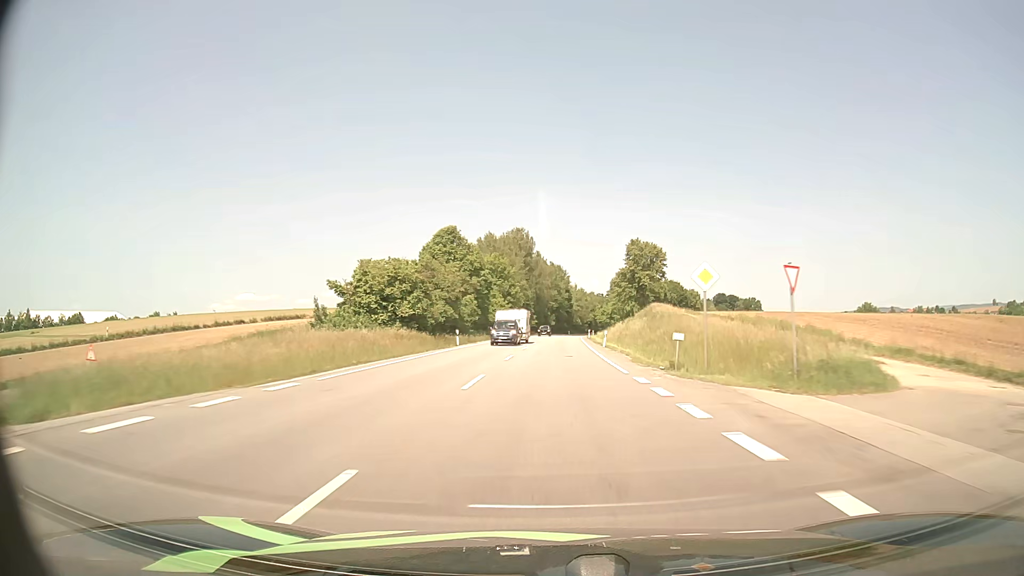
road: primary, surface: asphalt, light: Day
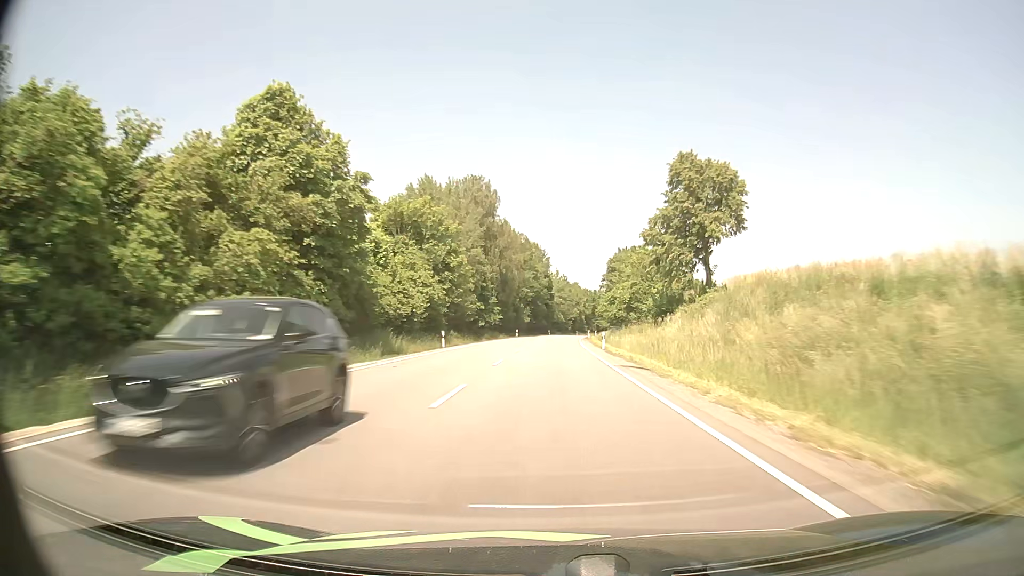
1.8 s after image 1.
(+0.7, +51.2) m; +2°
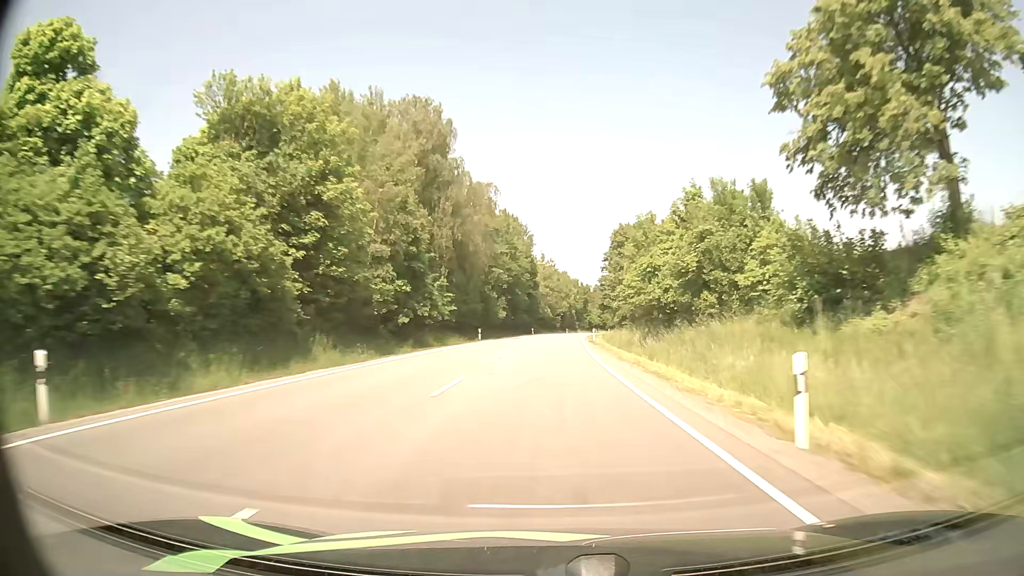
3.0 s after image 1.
(+0.4, +34.4) m; +1°
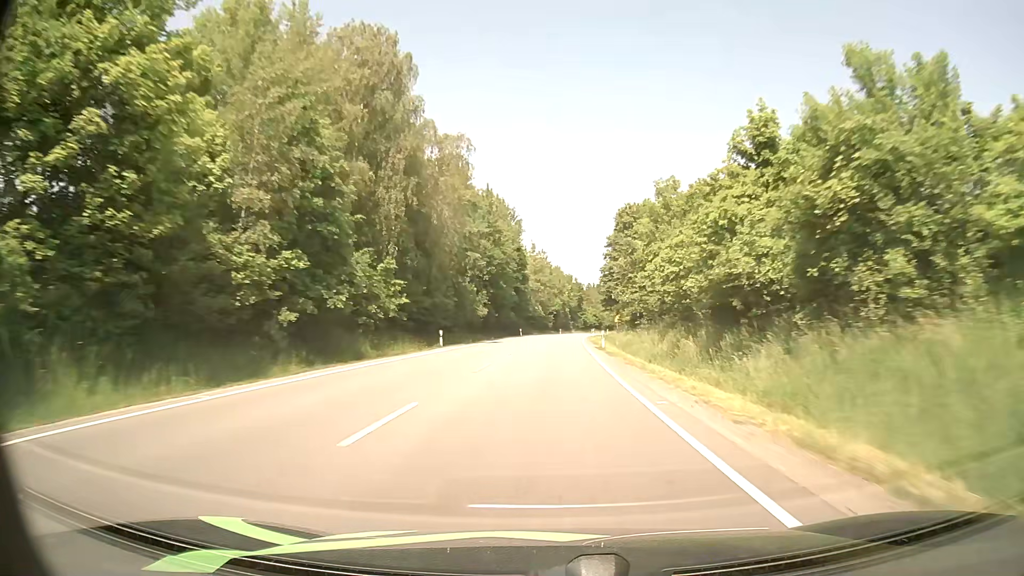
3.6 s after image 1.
(+0.1, +17.2) m; +1°
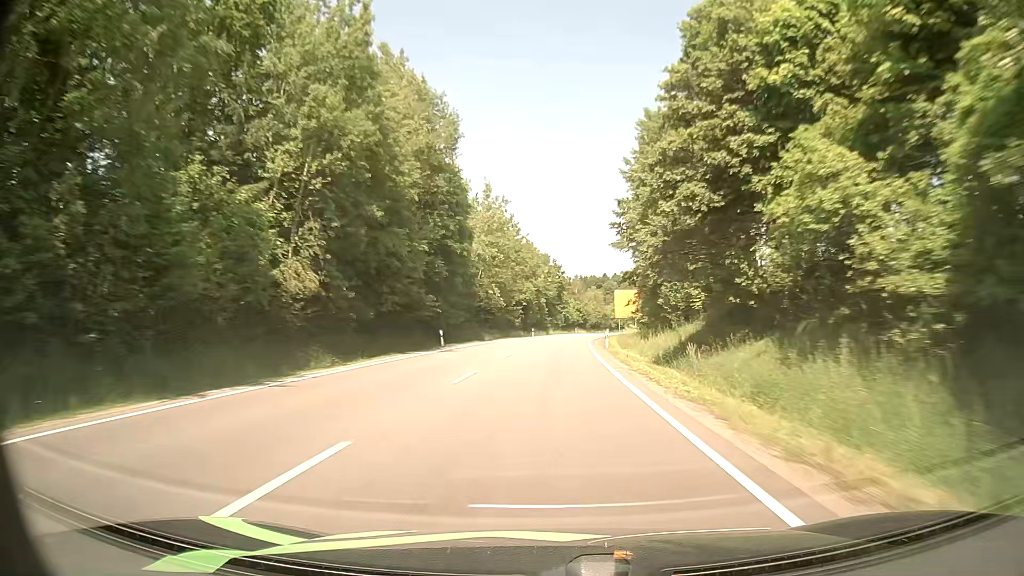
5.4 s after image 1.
(+0.9, +52.1) m; +2°
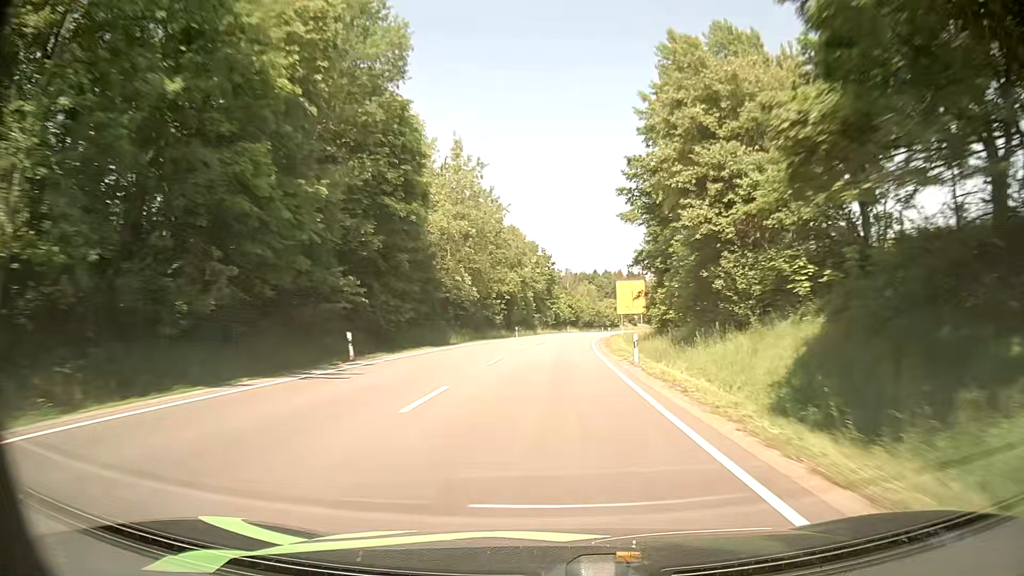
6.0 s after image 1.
(+0.1, +17.4) m; 0°
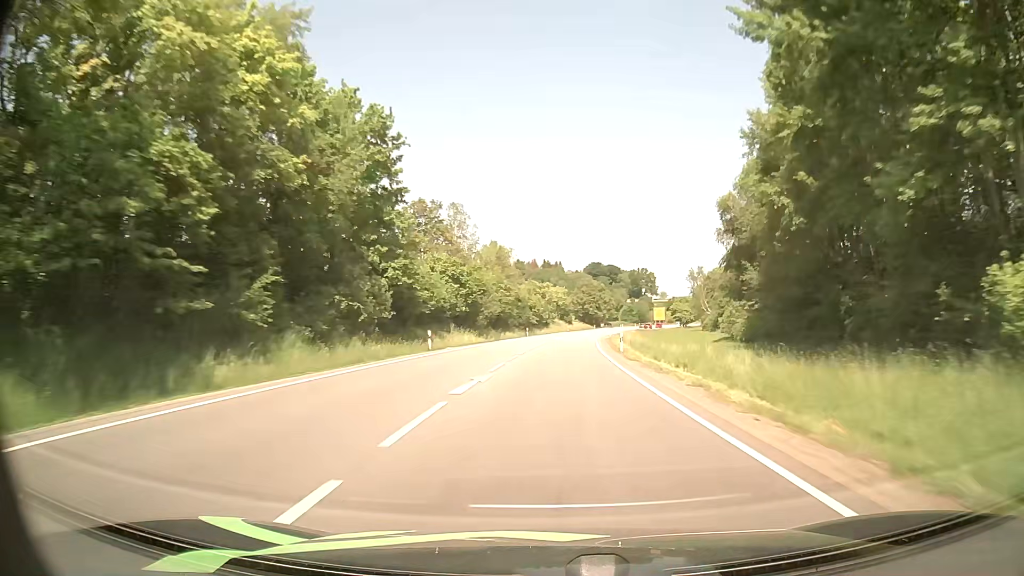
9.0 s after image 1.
(+5.5, +86.7) m; +8°
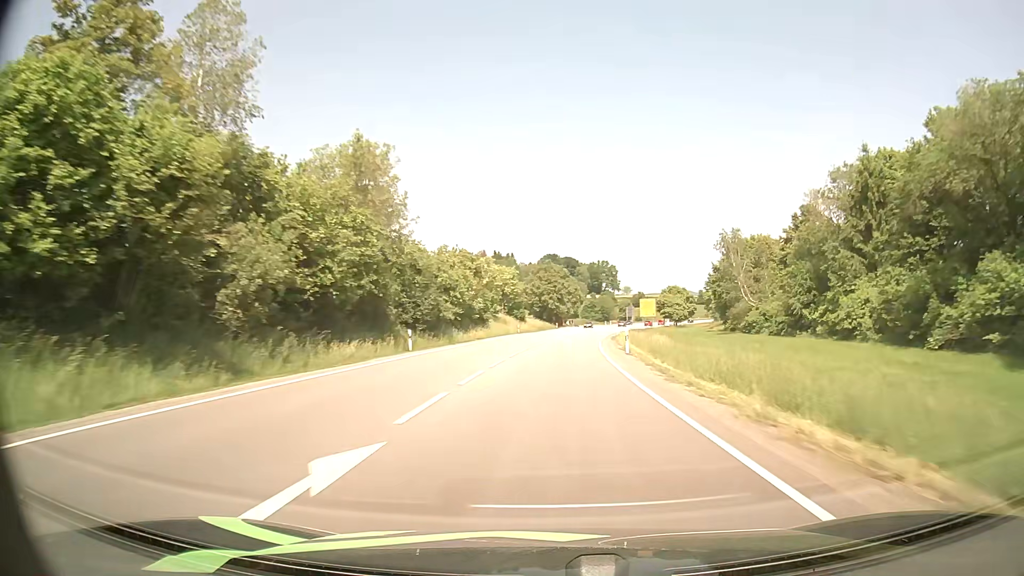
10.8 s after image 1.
(+1.9, +52.5) m; +4°
(0, +10) (0, +20) (+1, +30) (+1, +40) (+2, +50) (+3, +60) (+4, +70) (+5, +80) (+7, +90) (+8, +100) m
